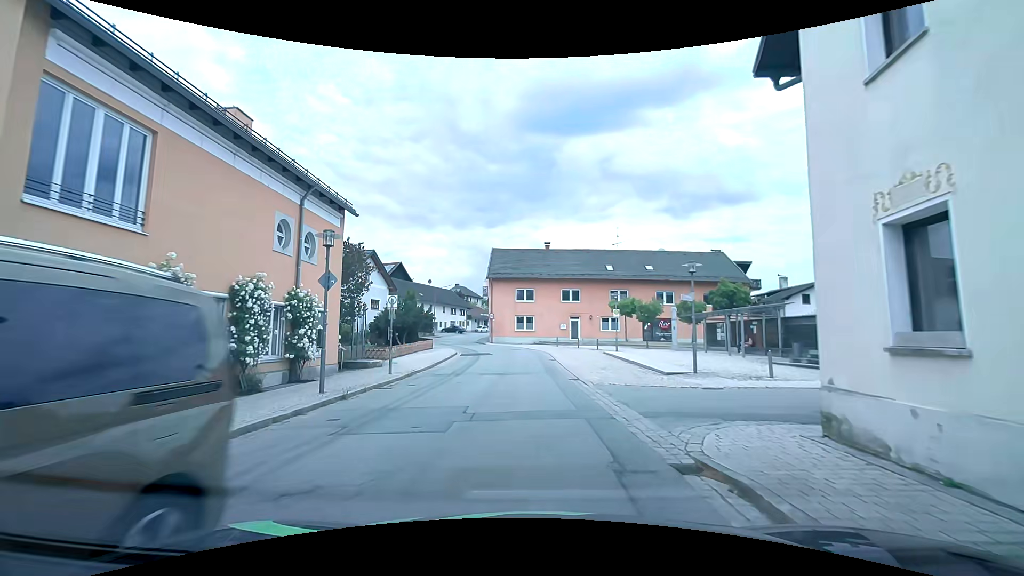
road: tertiary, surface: asphalt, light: Day
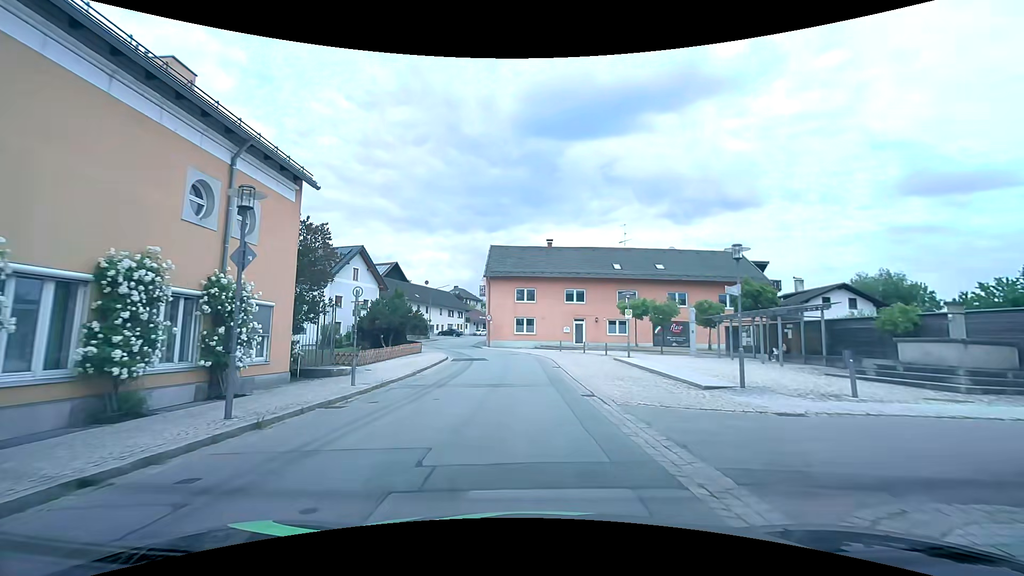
(0.0, +3.9) m; +1°
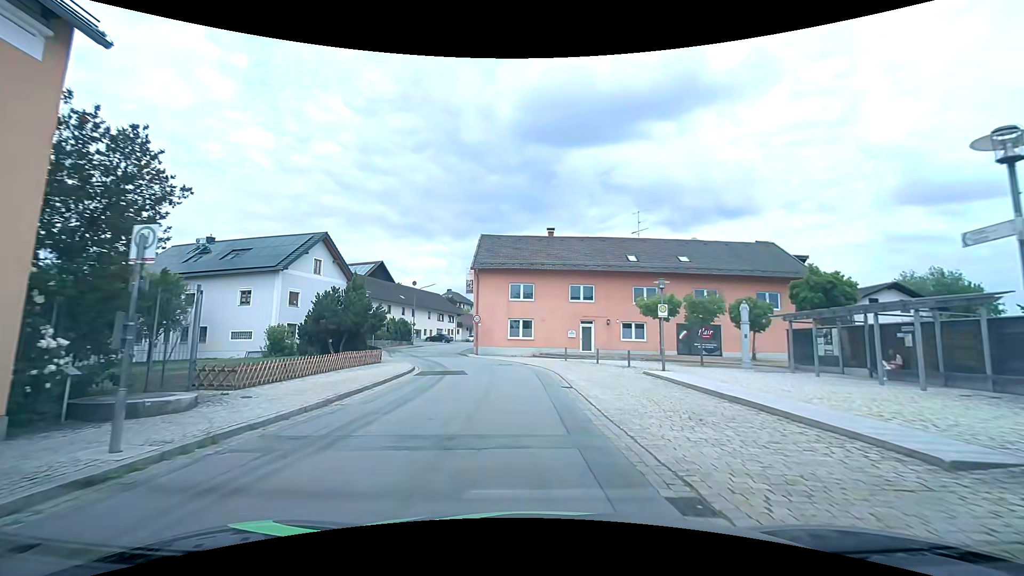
(-0.1, +8.4) m; -1°
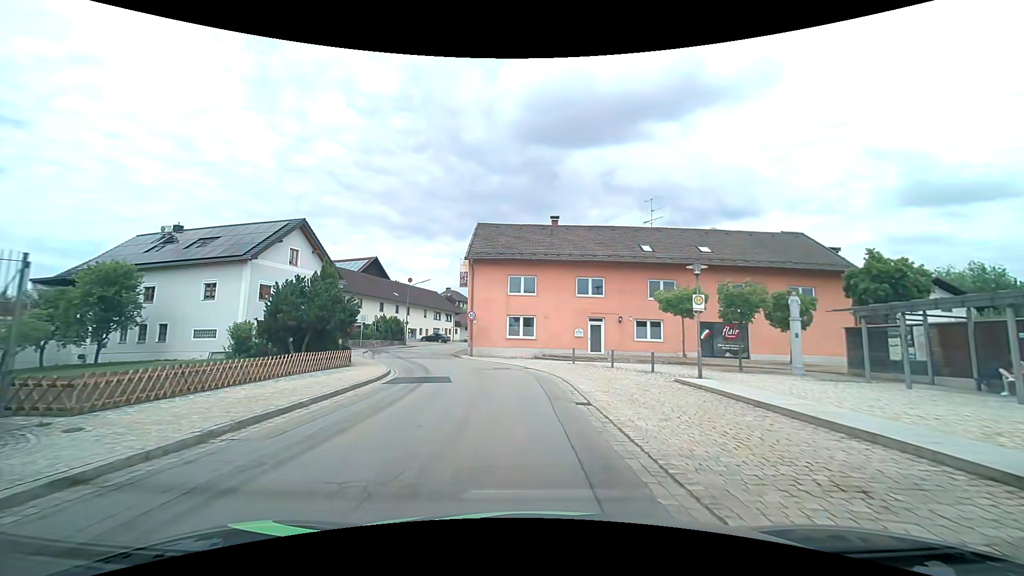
(0.0, +4.4) m; 0°
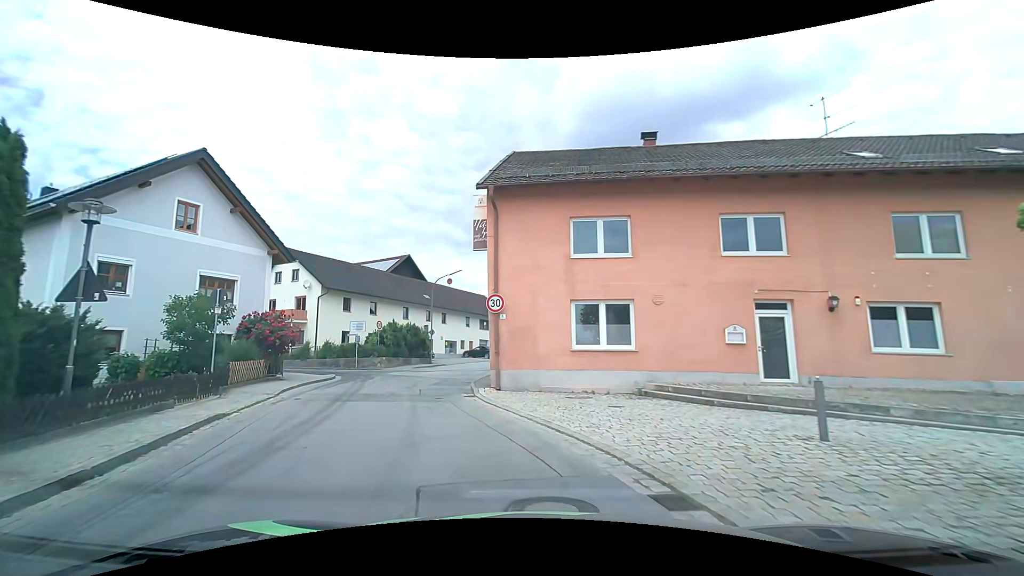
(-0.5, +17.8) m; -7°
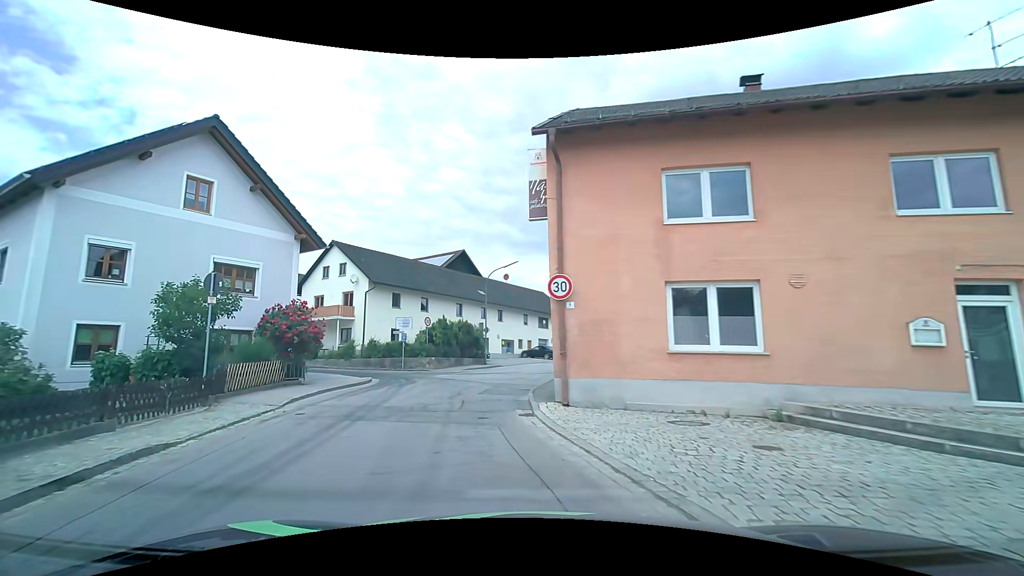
(-0.3, +4.2) m; -7°
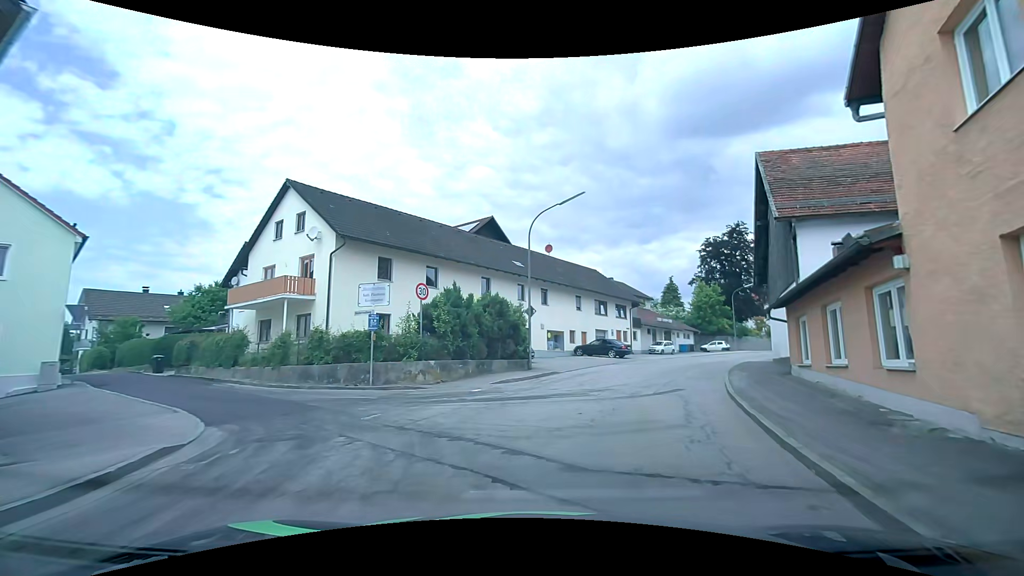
(-2.2, +15.5) m; -3°
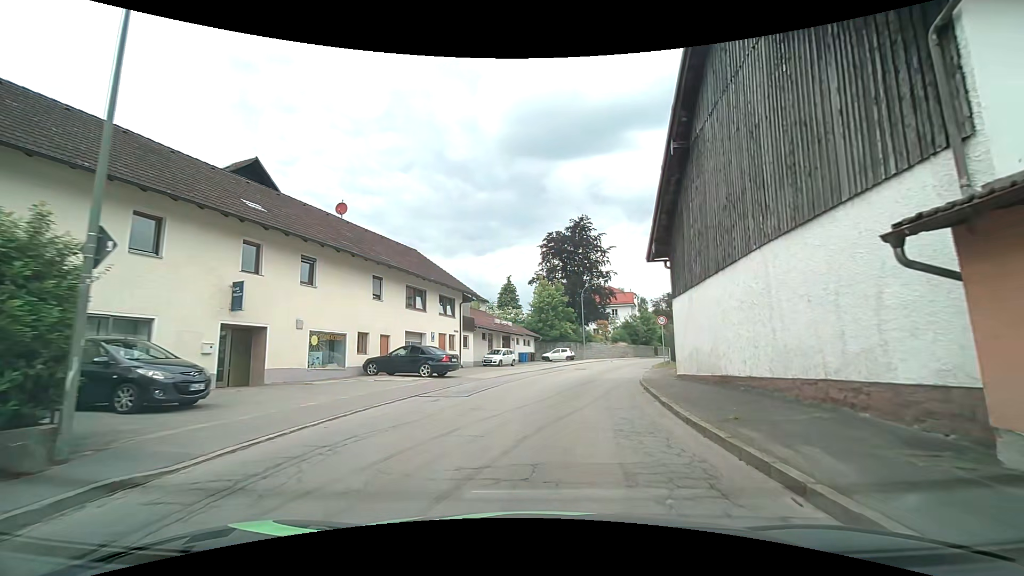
(+2.4, +15.4) m; +18°
(+1, +10) (+2, +20) (+4, +30) (+7, +39) (+11, +49) (+15, +58) (+20, +66) (+26, +74) (+33, +81) (+40, +88) m
